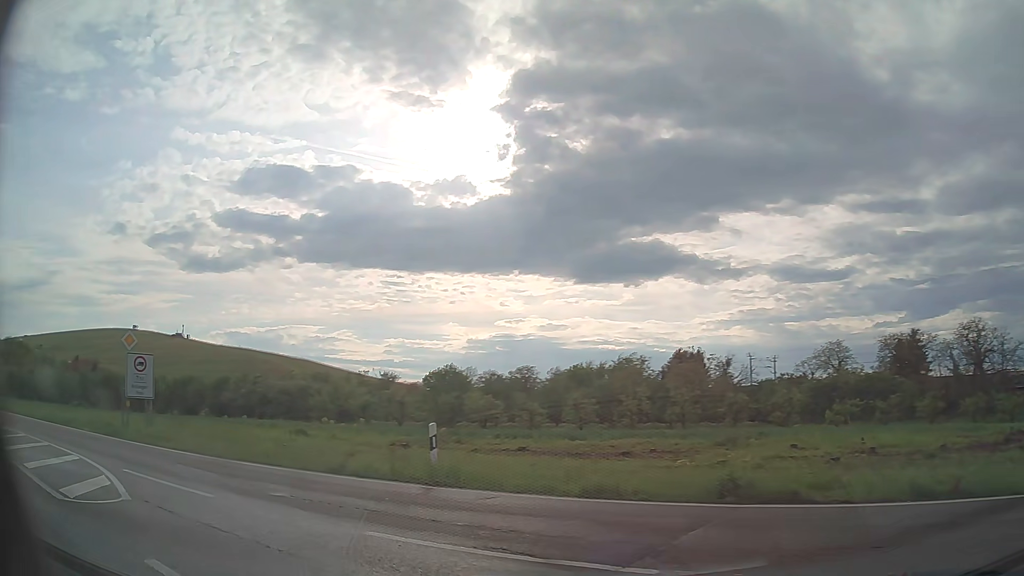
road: primary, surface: asphalt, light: Day
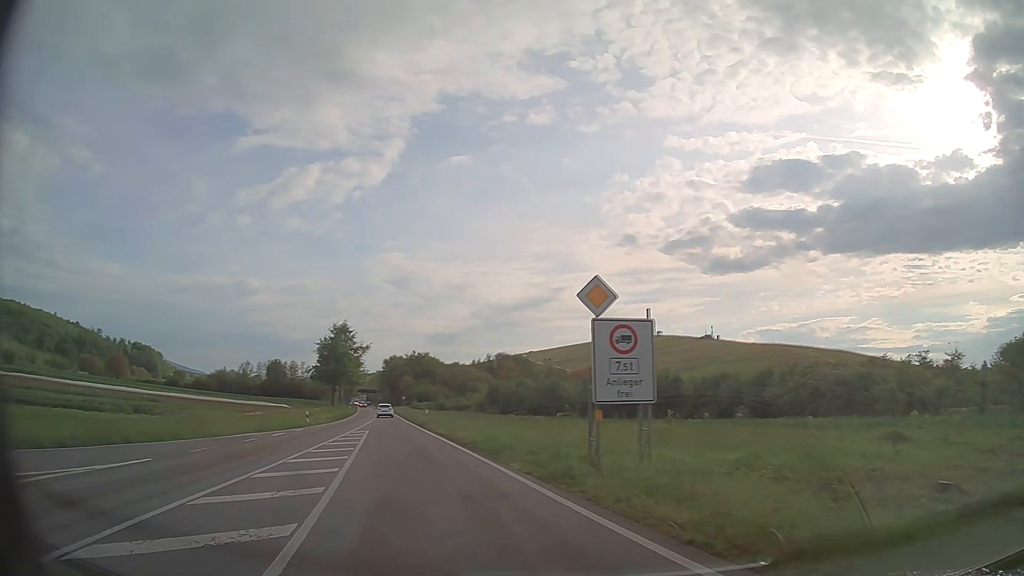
(-5.5, +11.4) m; -46°
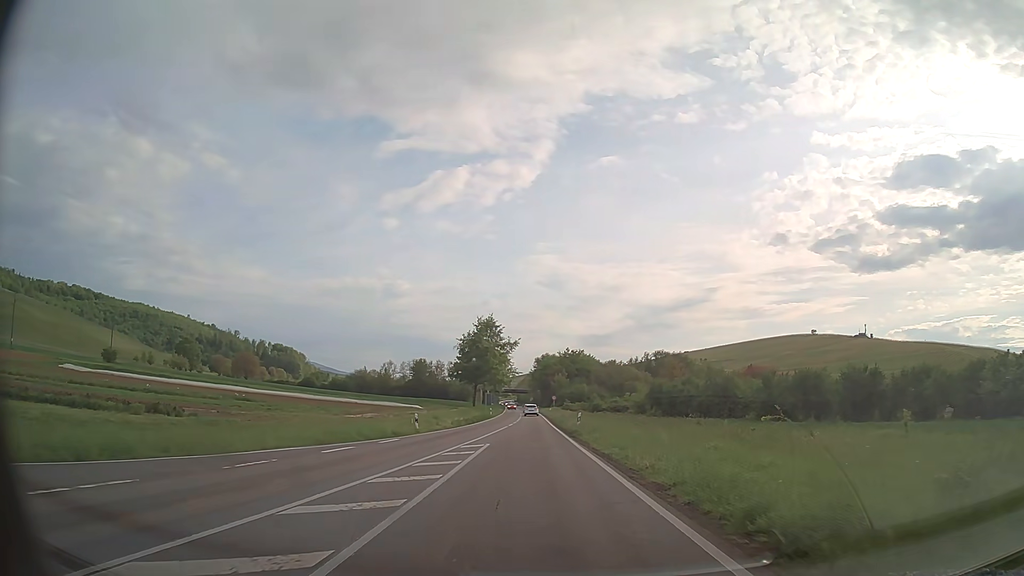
(-1.9, +12.5) m; -14°
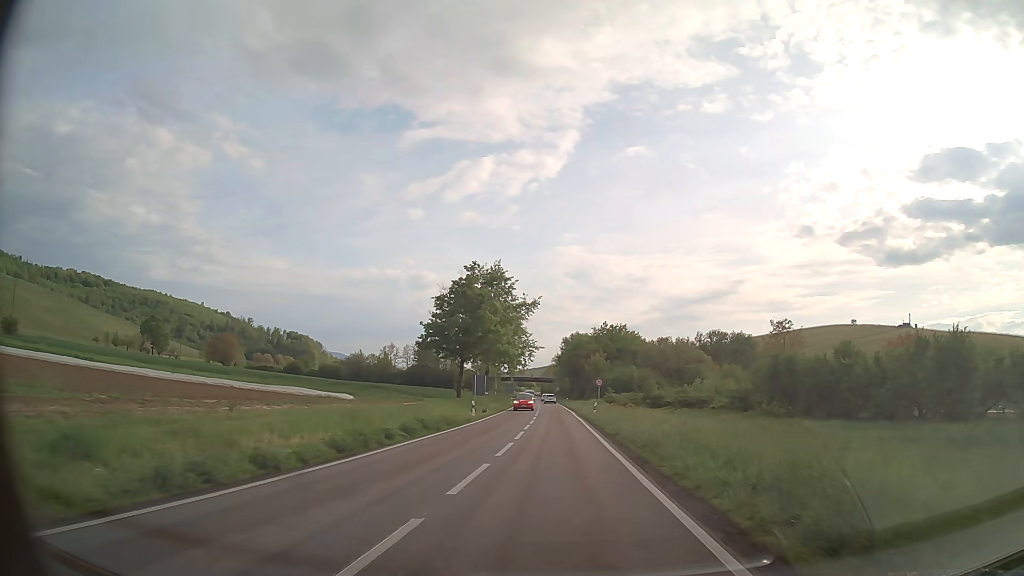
(-1.0, +43.6) m; -2°
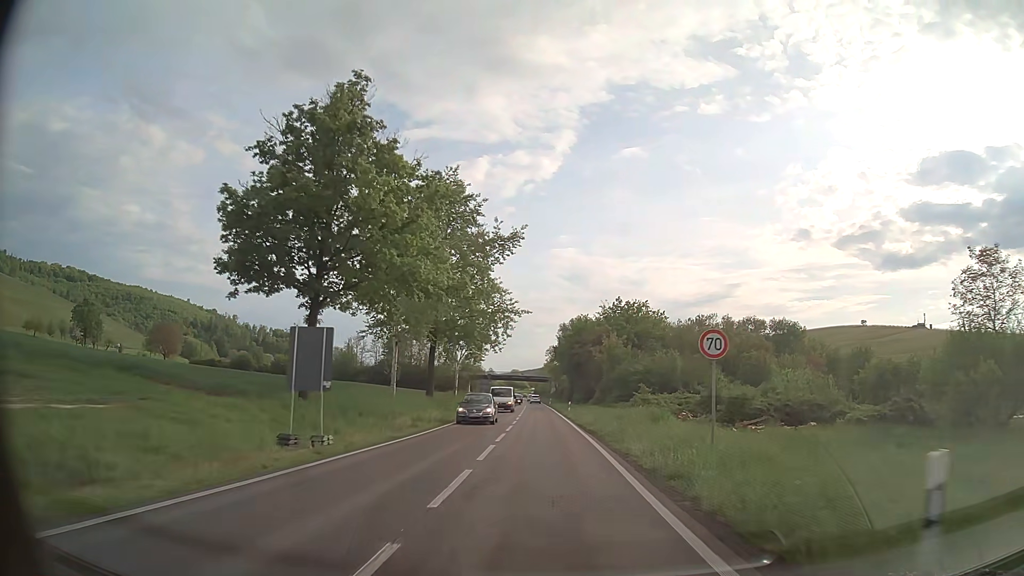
(+0.1, +37.6) m; 0°
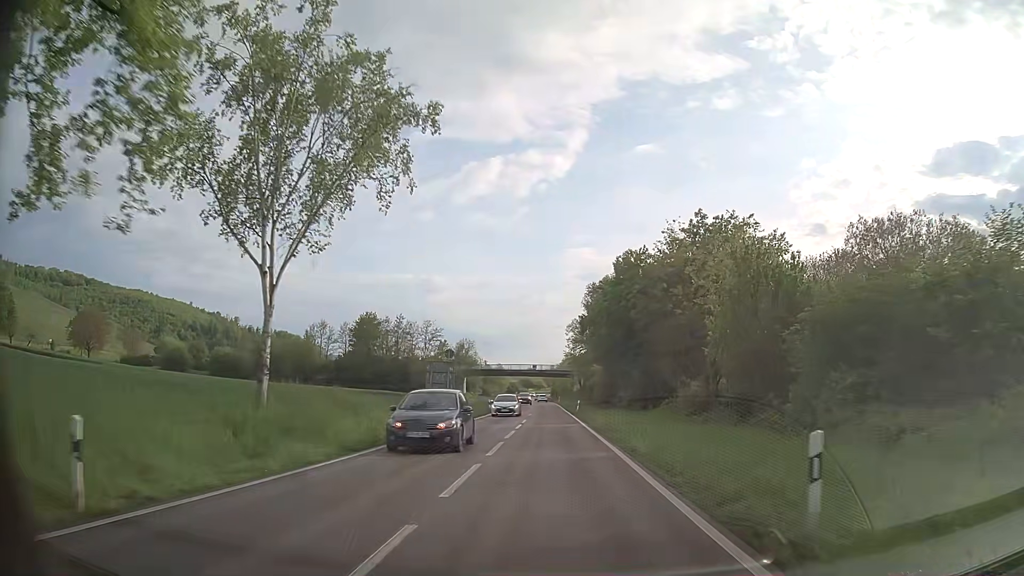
(-0.7, +48.0) m; -1°
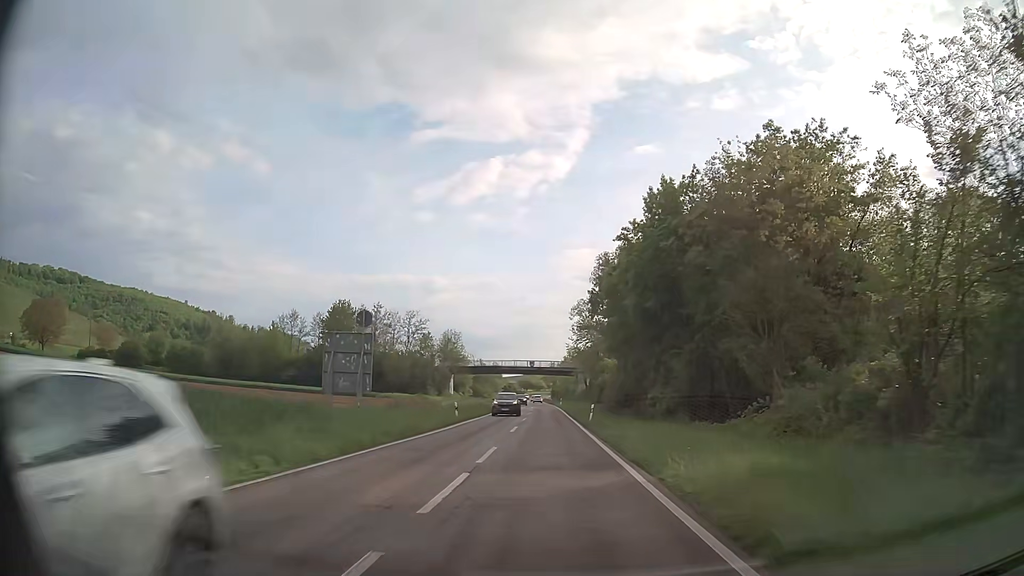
(-0.1, +19.4) m; 0°
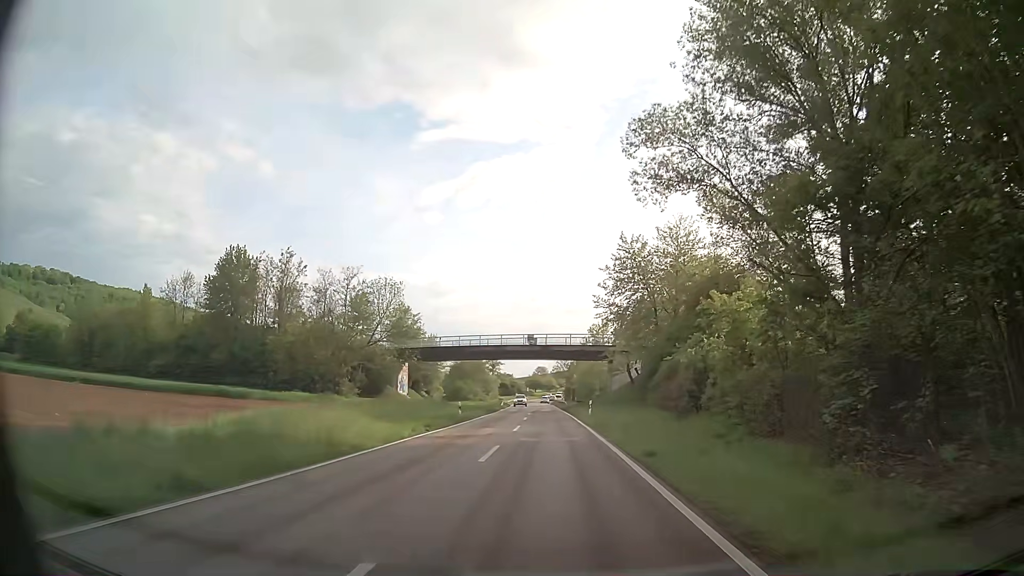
(-0.4, +49.0) m; -1°
(0, +10) (0, +20) (0, +30) (0, +40) (0, +50) (-1, +60) (-1, +70) (-1, +80) (-2, +90) (-2, +100) m
